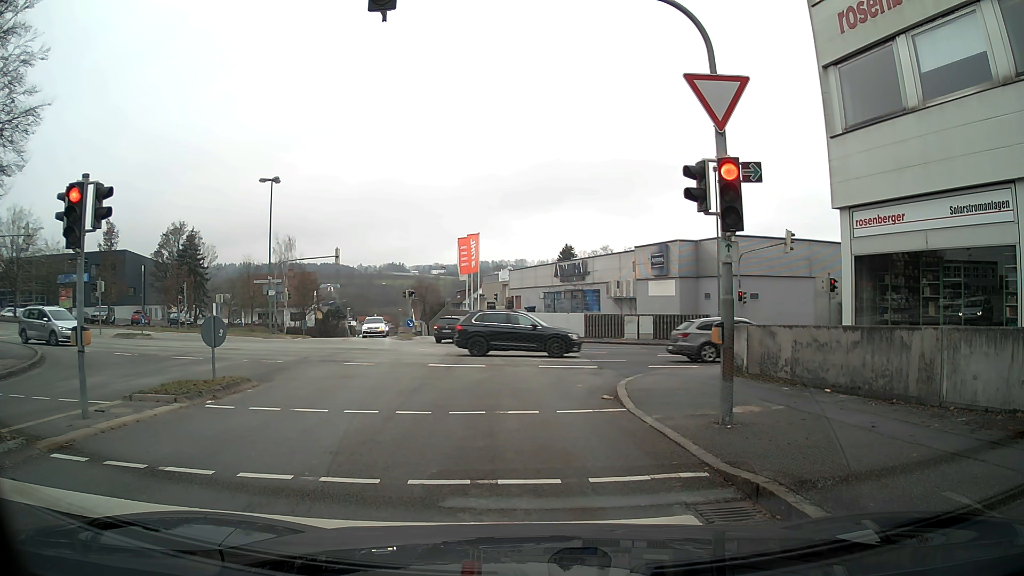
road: residential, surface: asphalt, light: Day
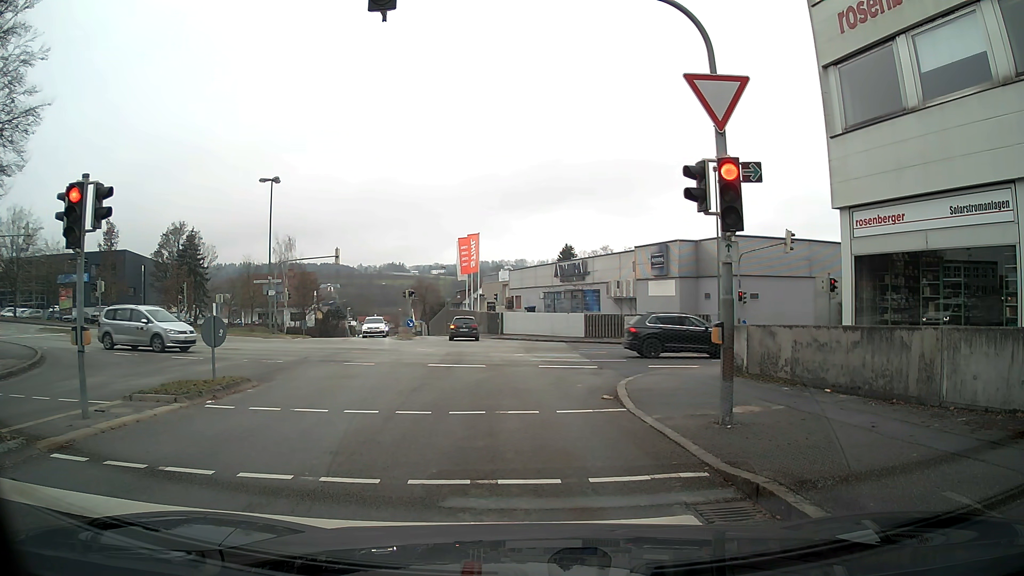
(0.0, 0.0) m; 0°
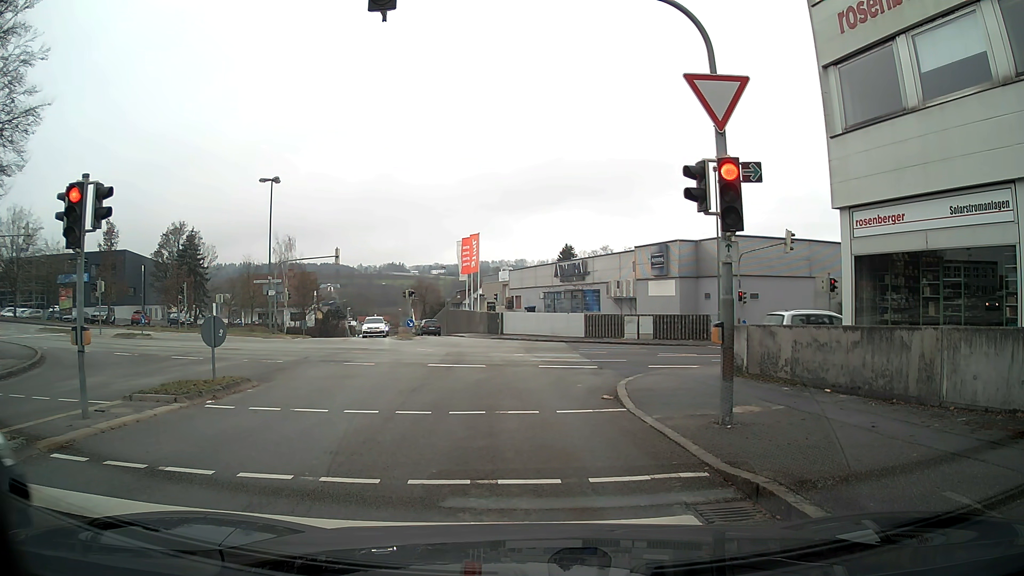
(0.0, 0.0) m; 0°
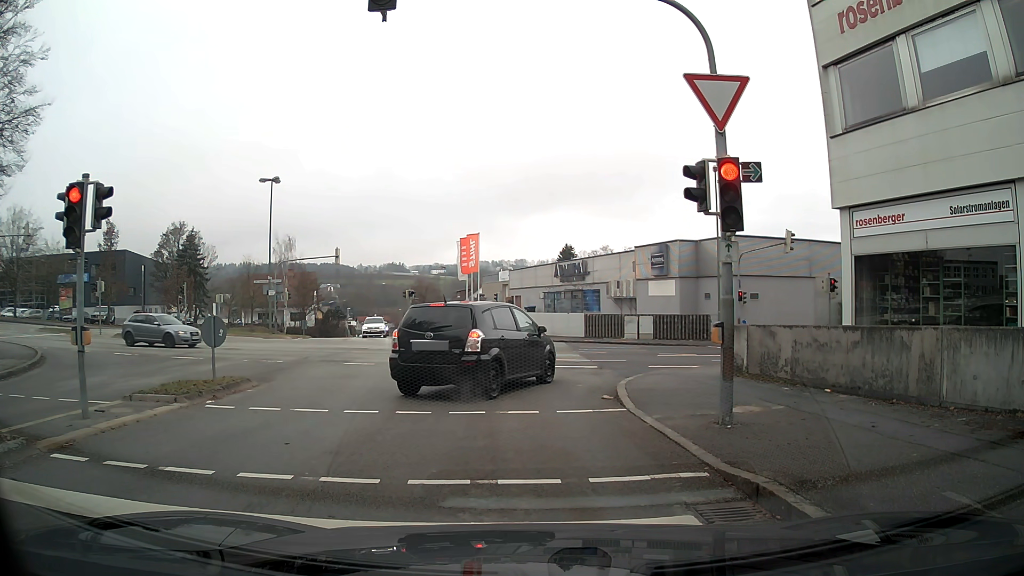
(0.0, 0.0) m; 0°
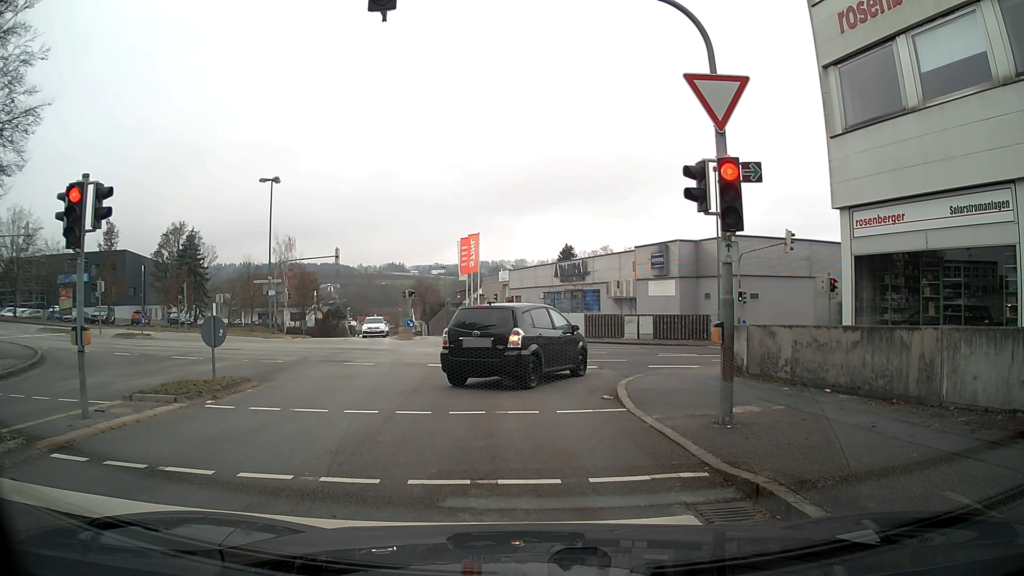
(0.0, 0.0) m; 0°
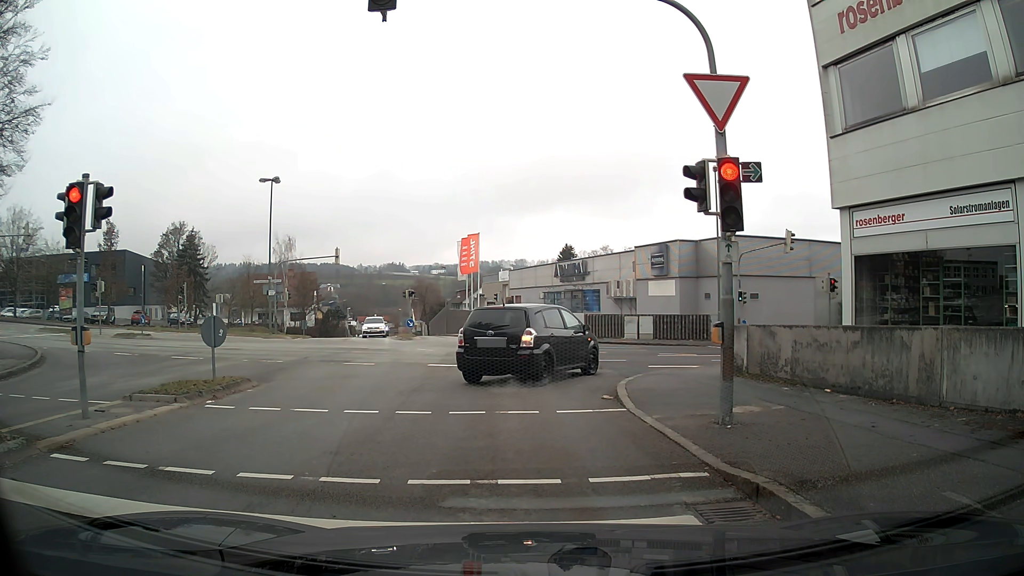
(0.0, 0.0) m; 0°
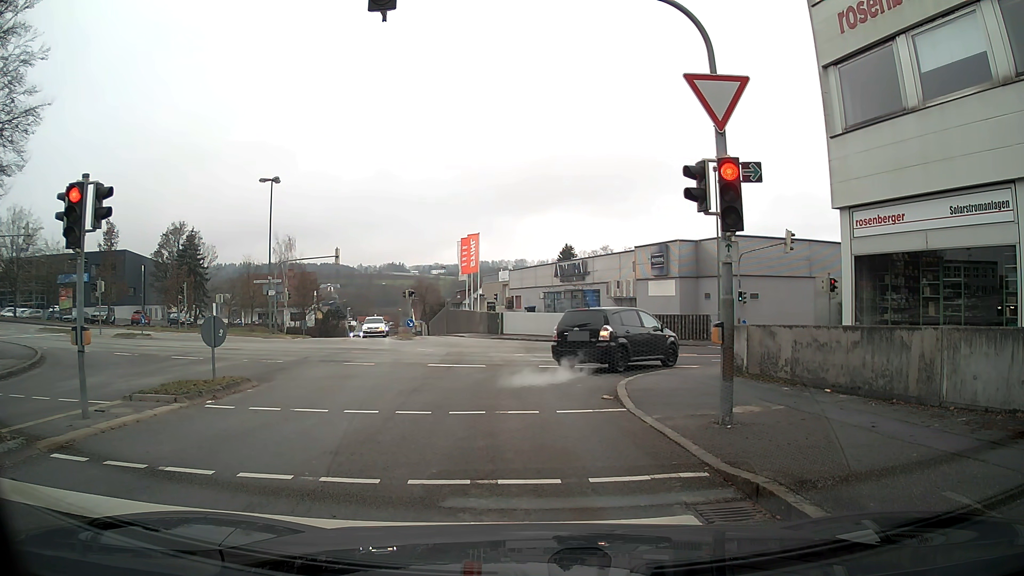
(0.0, 0.0) m; 0°
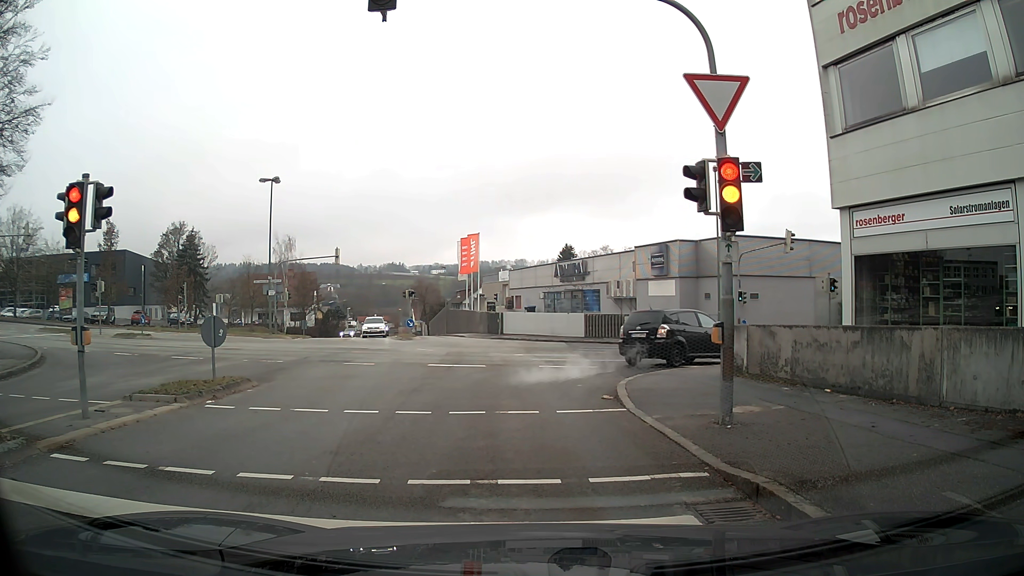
(0.0, 0.0) m; 0°
(0, +10) (-1, +20) (-1, +30) (-2, +40) (-4, +50) (-6, +60) (-8, +69) (-9, +79) (-11, +89) (-13, +99) m
